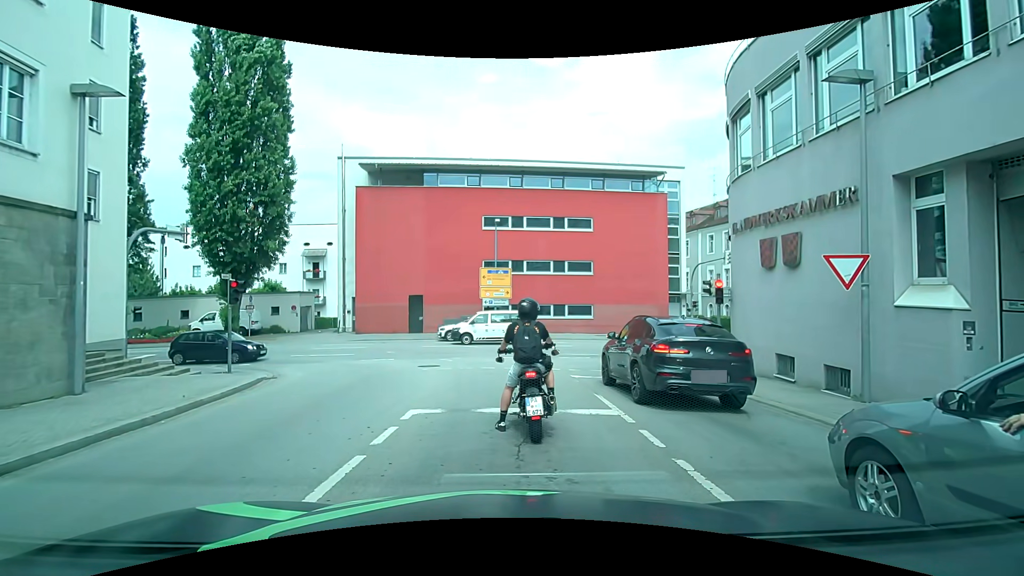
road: tertiary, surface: asphalt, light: Day
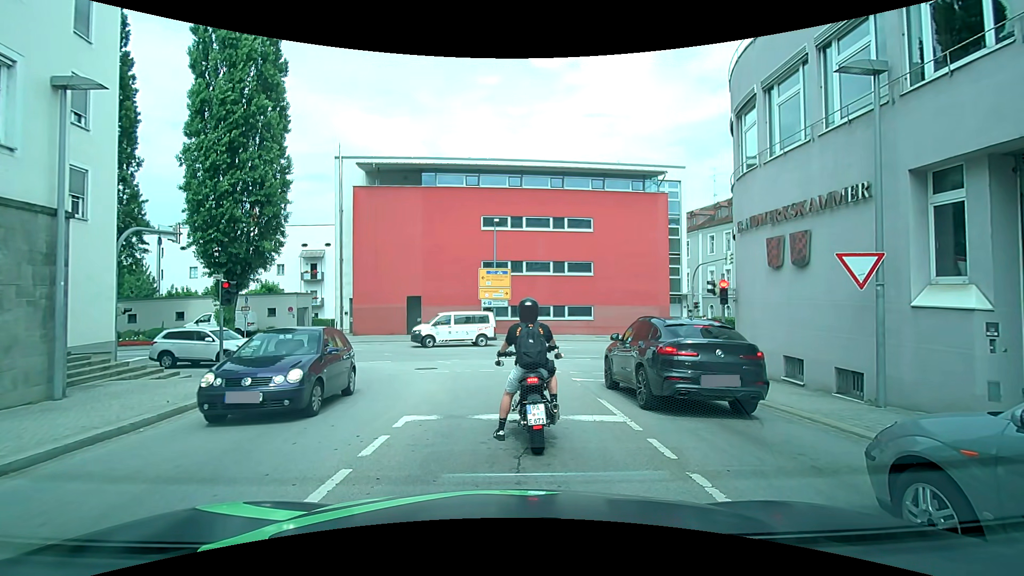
(0.0, +0.5) m; 0°
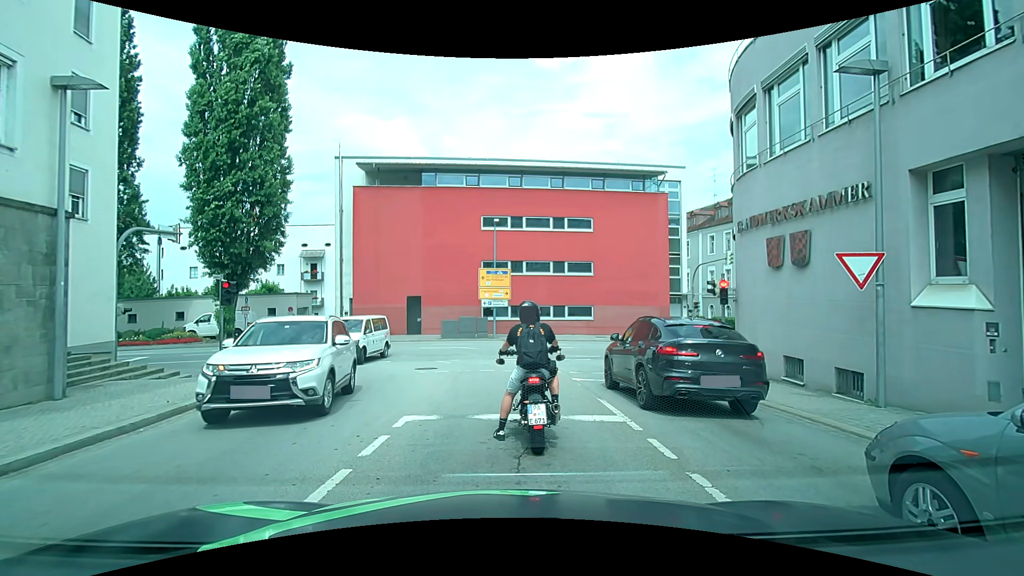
(0.0, 0.0) m; 0°
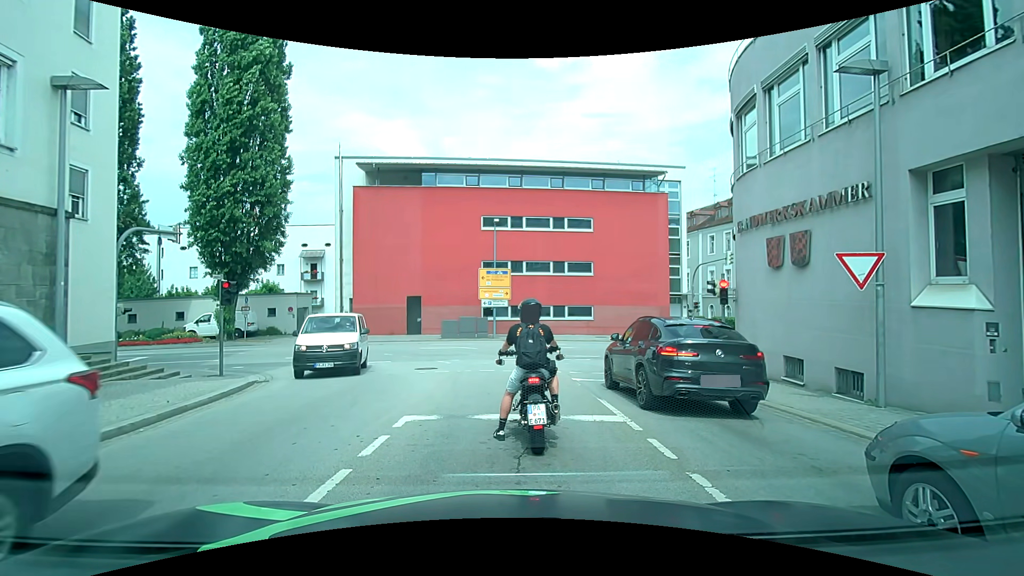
(0.0, 0.0) m; 0°
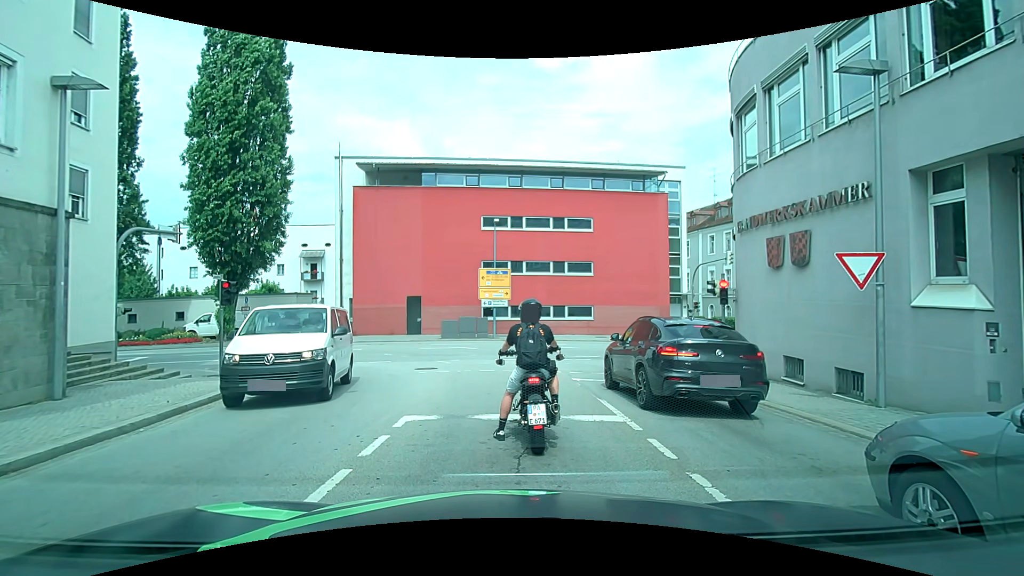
(0.0, 0.0) m; 0°
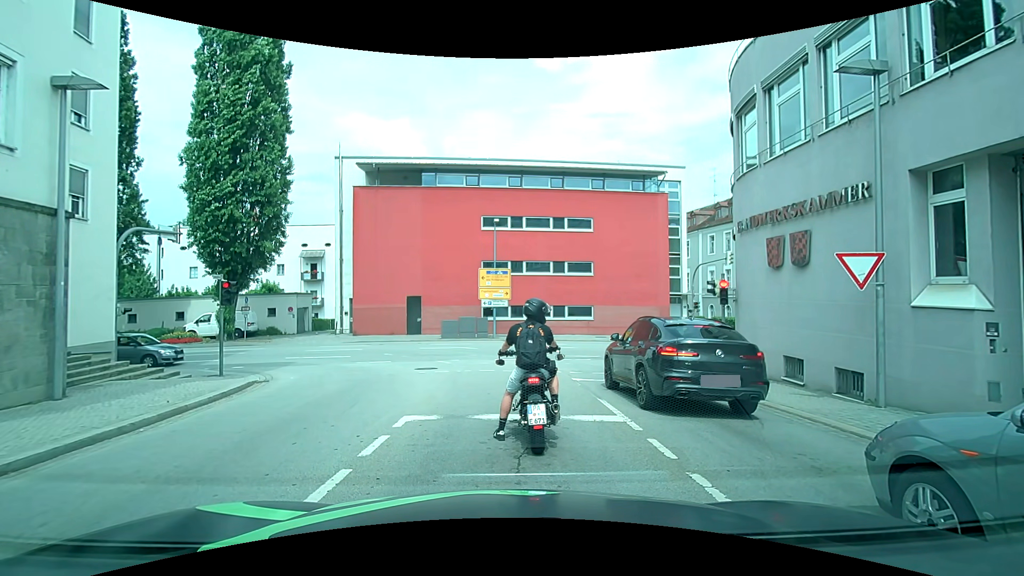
(0.0, 0.0) m; 0°
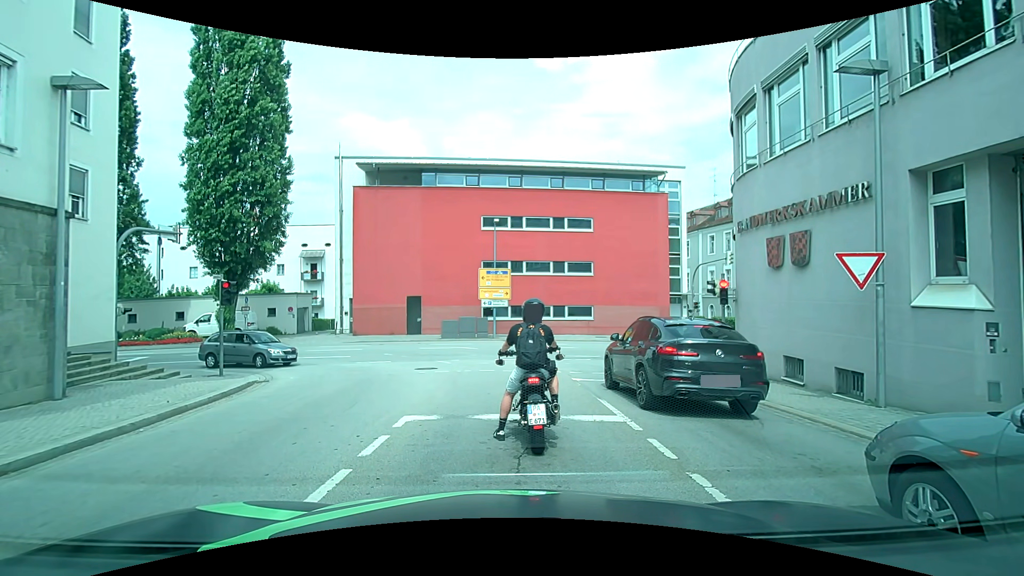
(0.0, 0.0) m; 0°
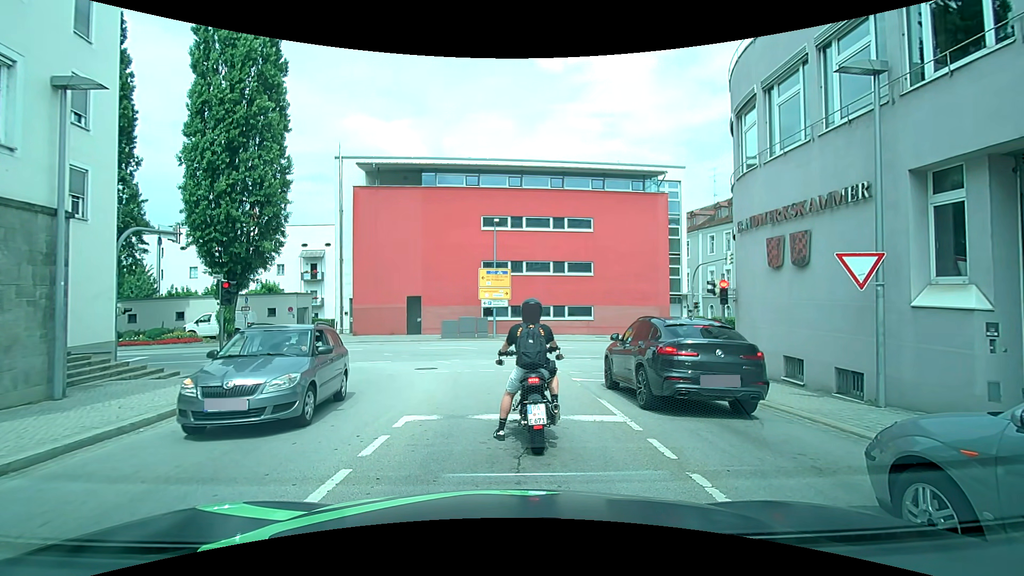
(0.0, 0.0) m; 0°
